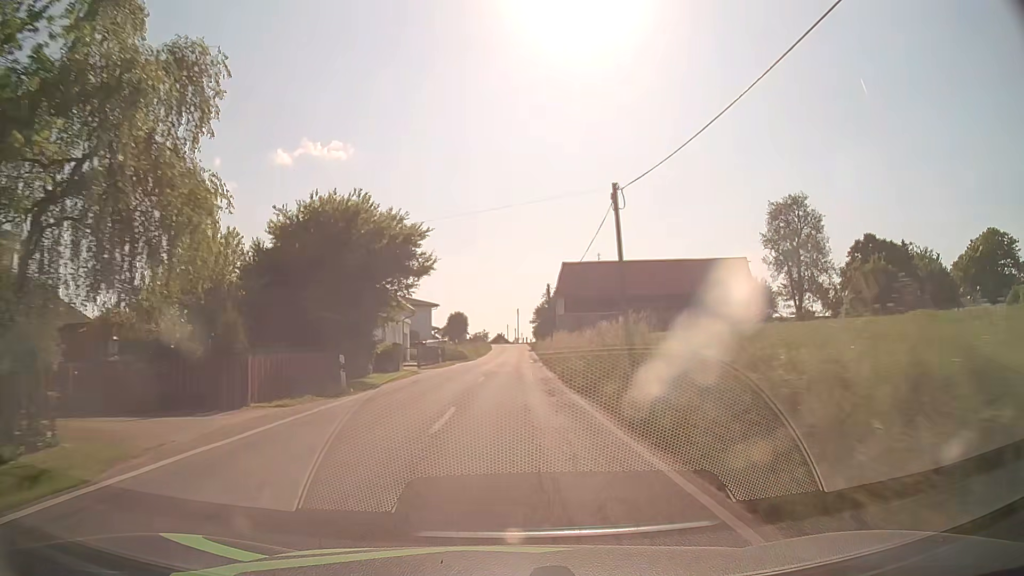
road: tertiary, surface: asphalt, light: Day
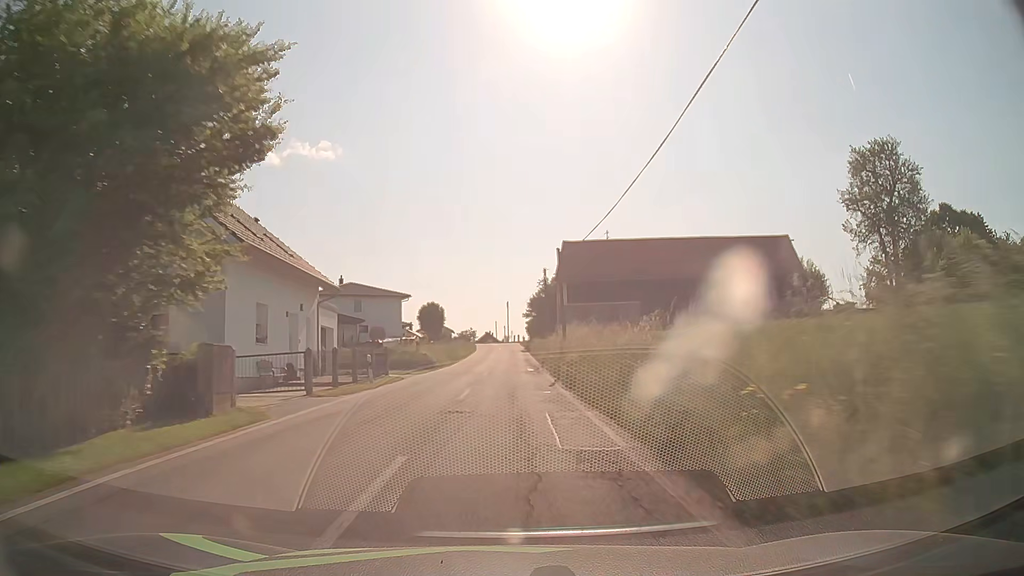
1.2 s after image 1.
(+0.1, +18.5) m; +1°
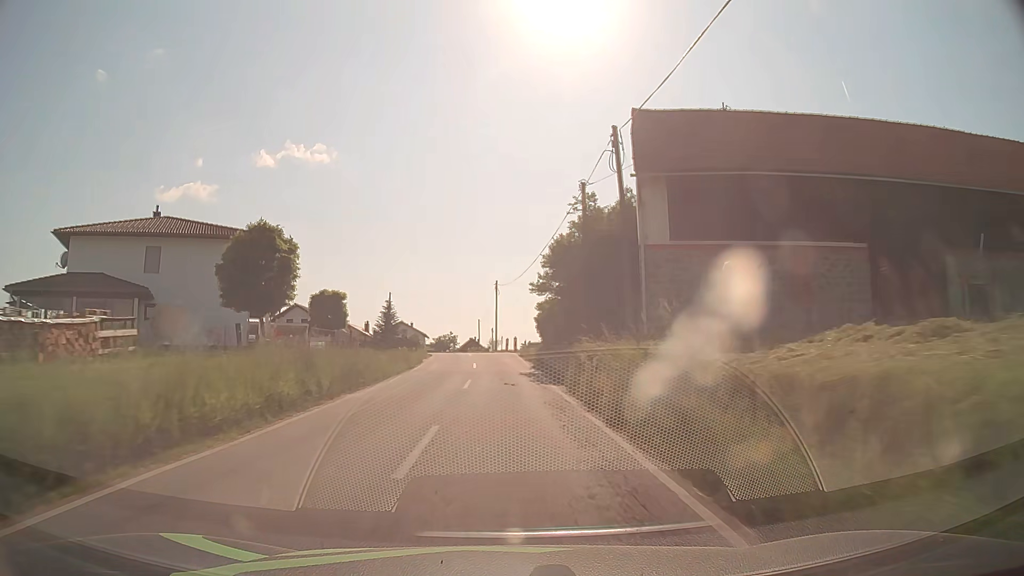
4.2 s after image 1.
(0.0, +45.8) m; +1°
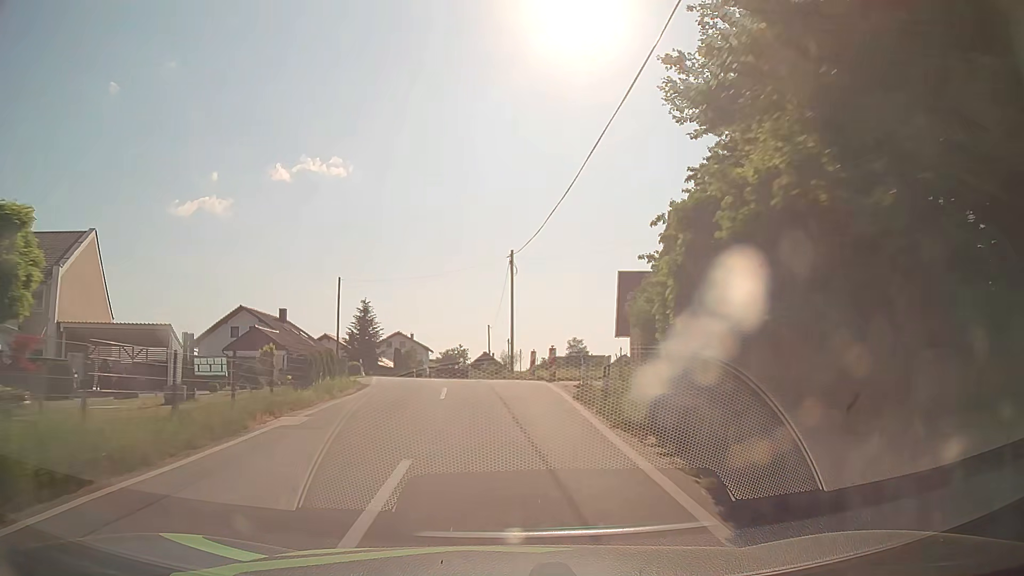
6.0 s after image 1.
(-0.3, +27.2) m; -2°
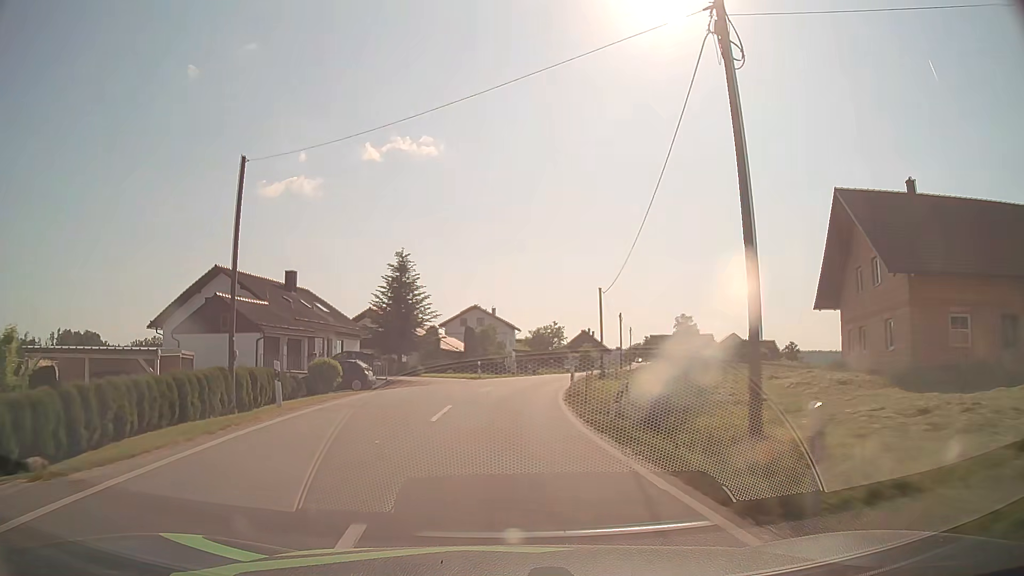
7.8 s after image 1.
(-1.3, +26.9) m; -7°
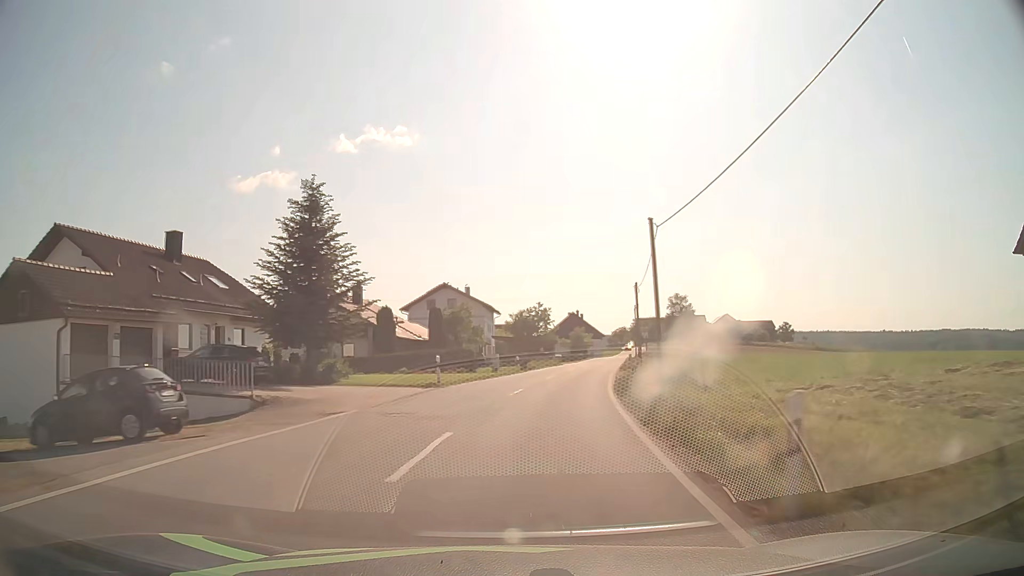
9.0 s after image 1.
(-0.3, +18.3) m; 0°
